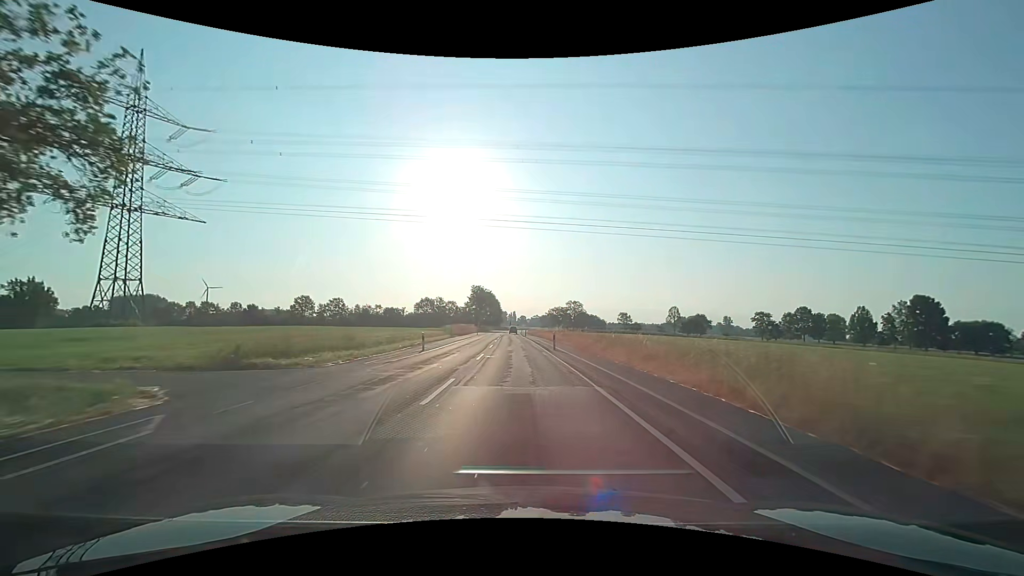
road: secondary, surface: asphalt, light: Day
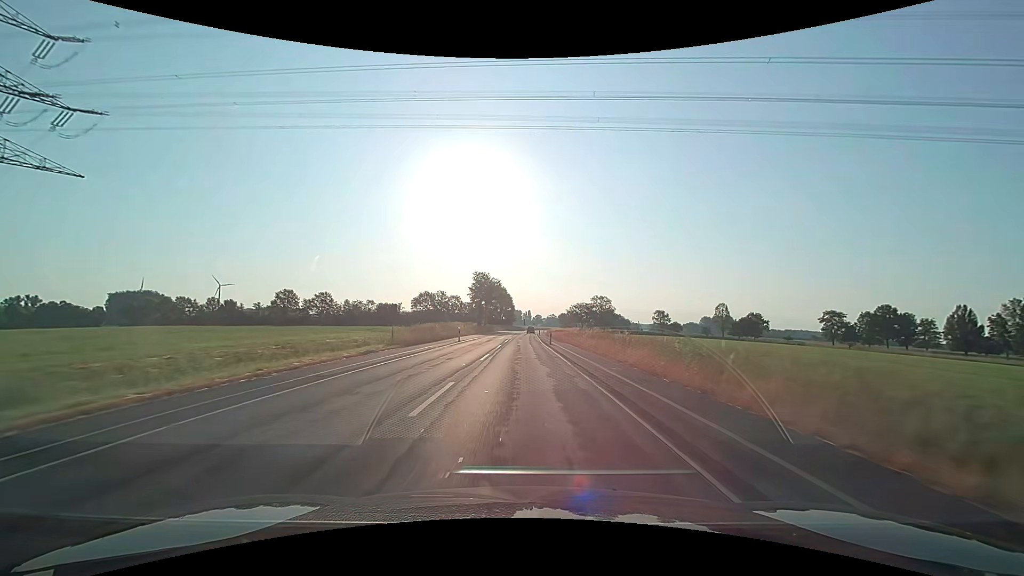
(-0.6, +37.5) m; -2°
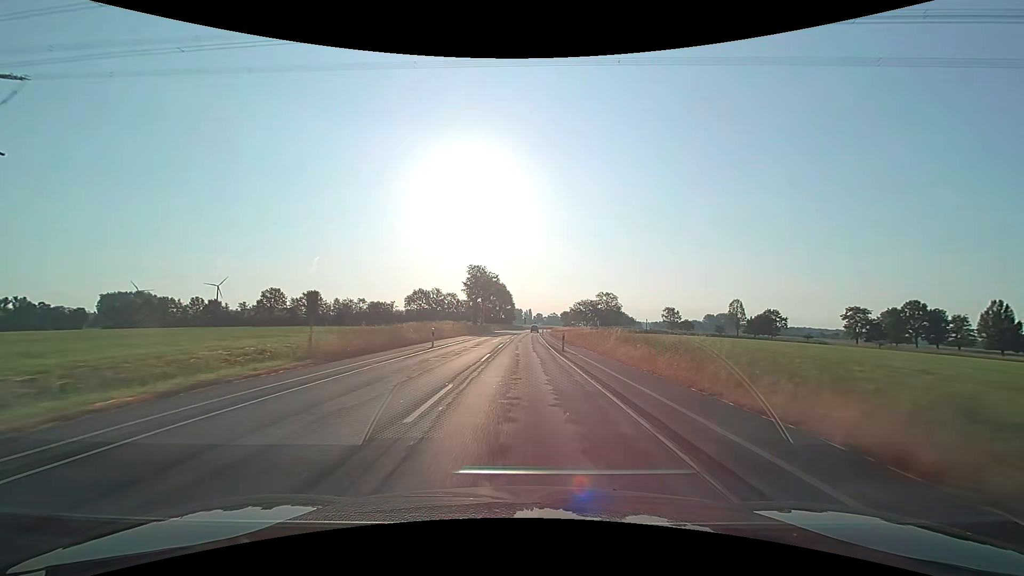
(0.0, +12.5) m; 0°
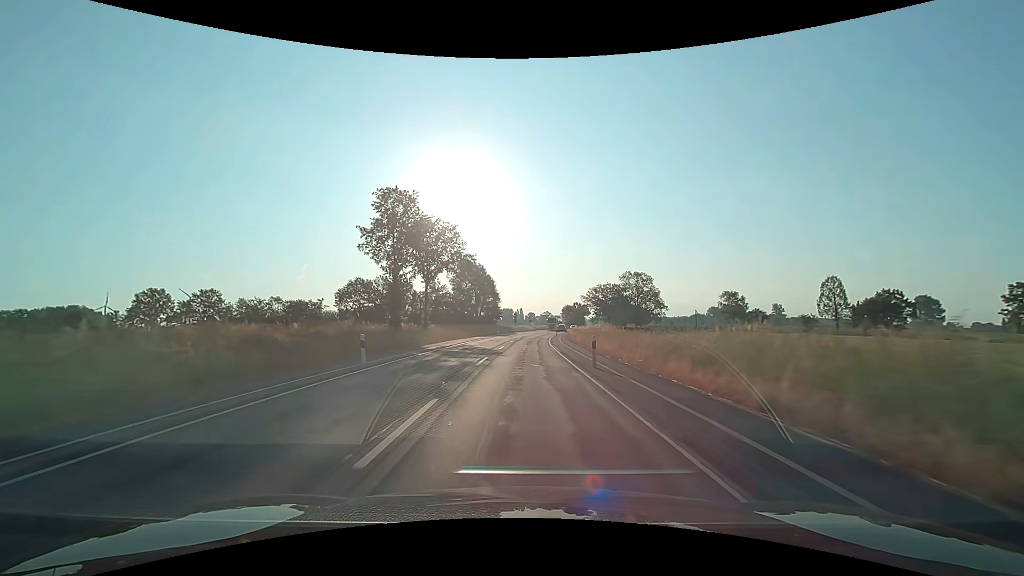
(+0.3, +62.6) m; +1°
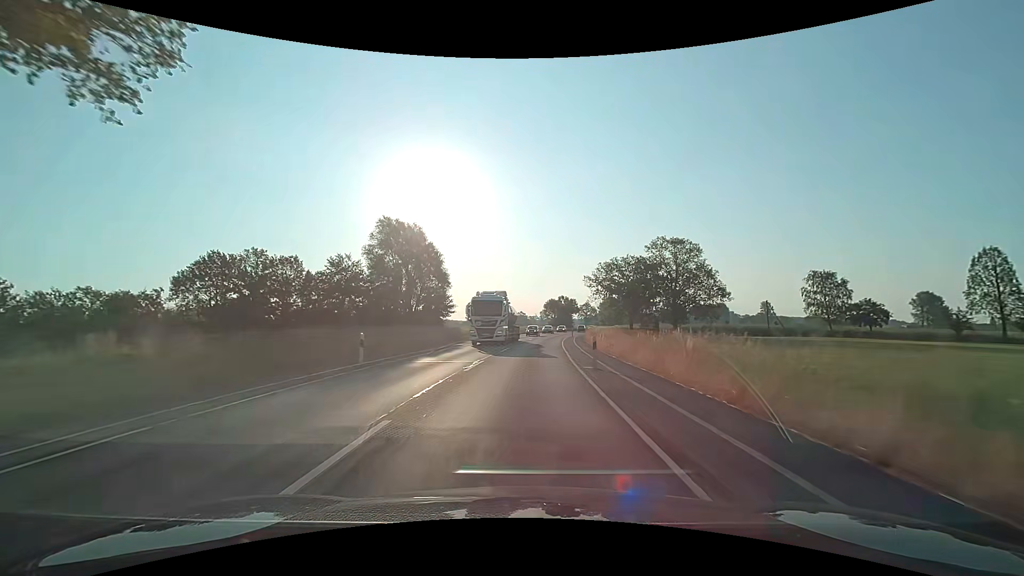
(+1.1, +50.1) m; +3°
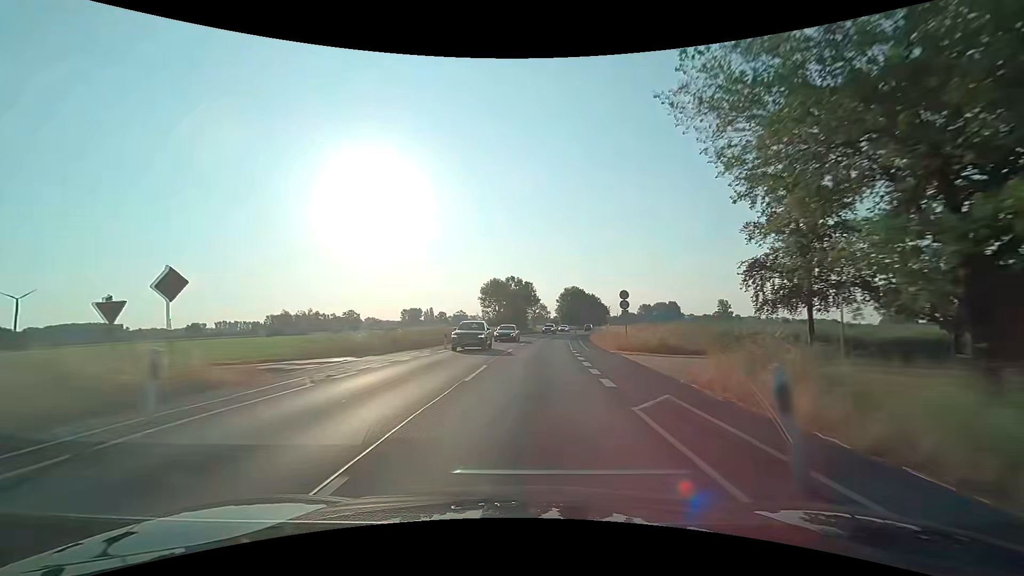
(+3.4, +62.5) m; +6°
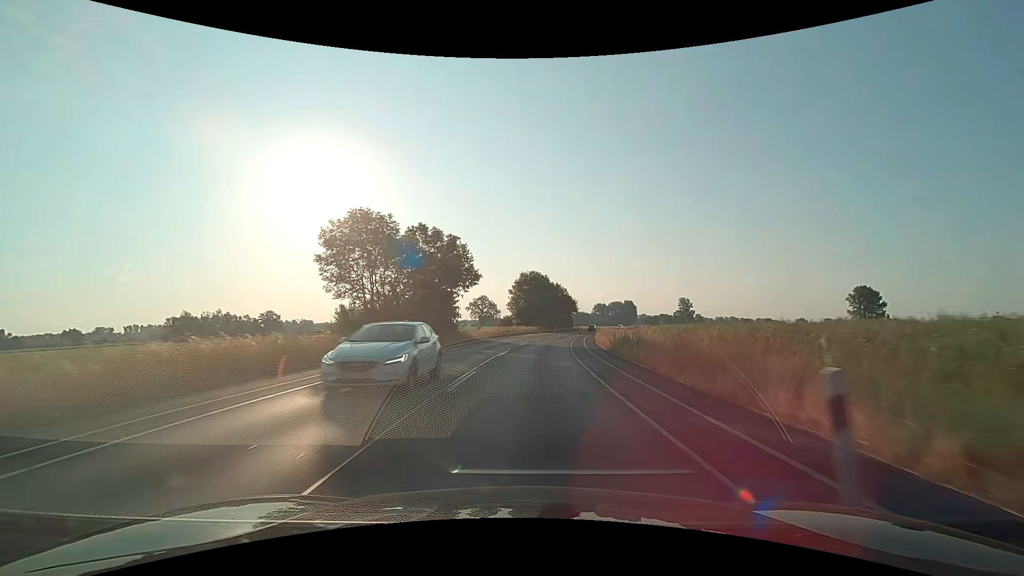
(+2.7, +49.9) m; +6°
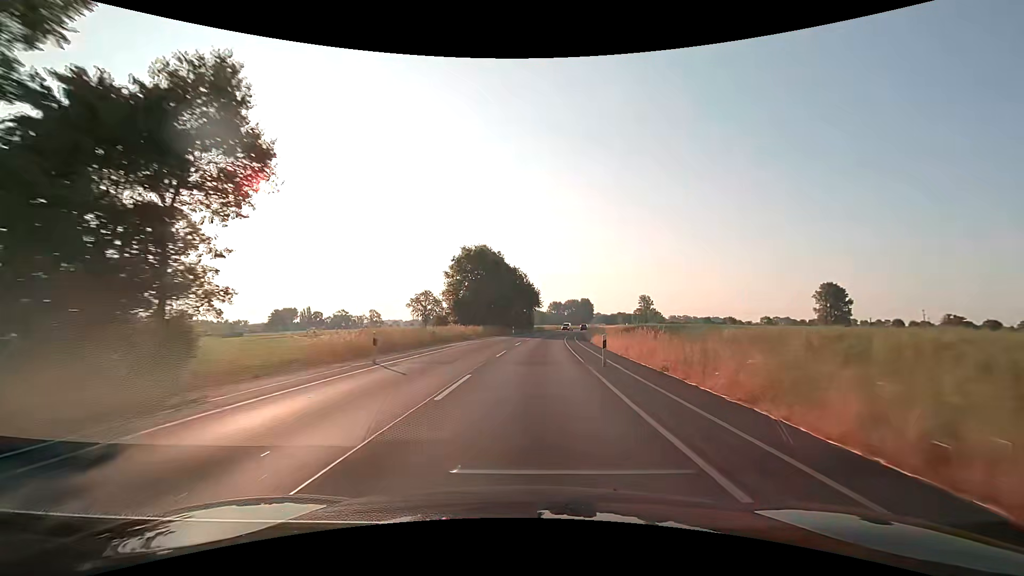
(+1.6, +37.4) m; +5°
(0, +10) (0, +20) (+1, +30) (+2, +40) (+3, +50) (+4, +60) (+5, +70) (+6, +80) (+8, +90) (+10, +99) m
